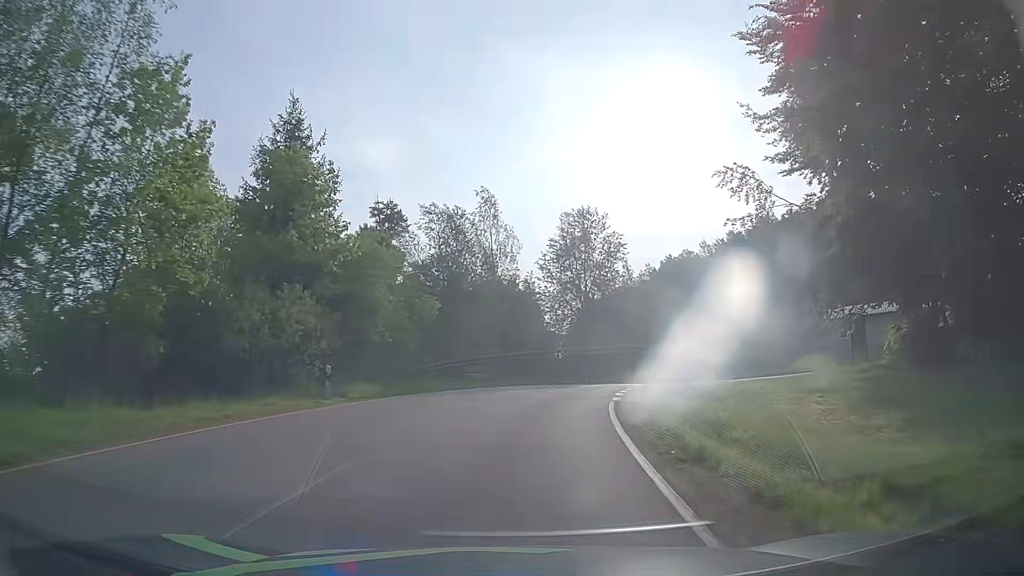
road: tertiary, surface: asphalt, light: Day
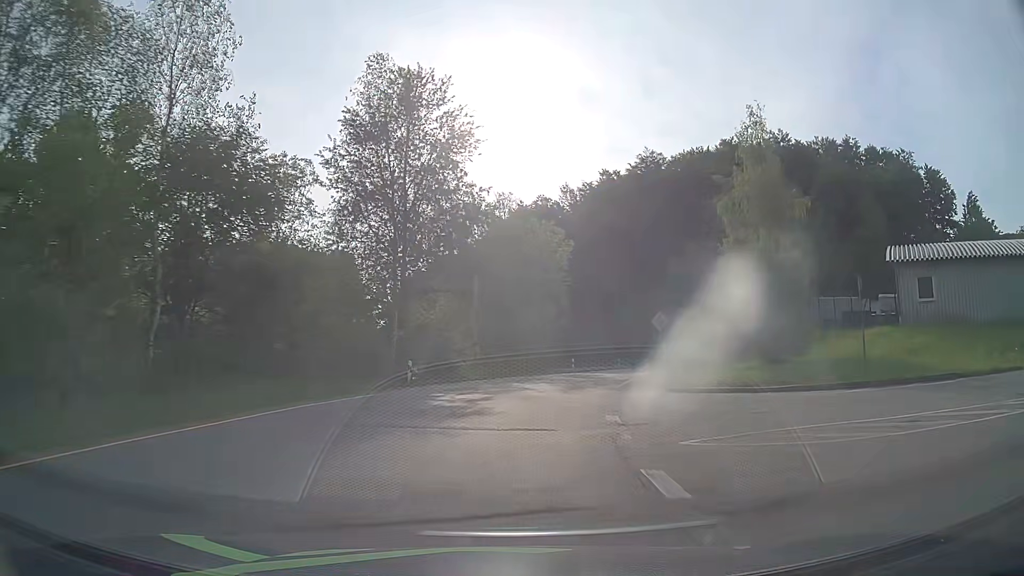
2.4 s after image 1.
(+4.8, +31.9) m; +16°
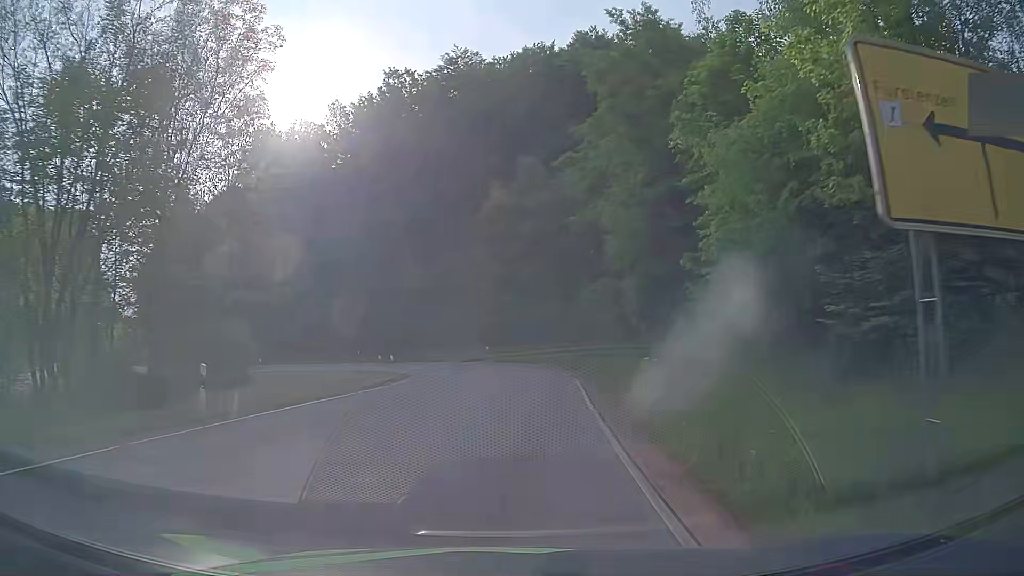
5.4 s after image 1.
(+5.9, +37.0) m; +18°
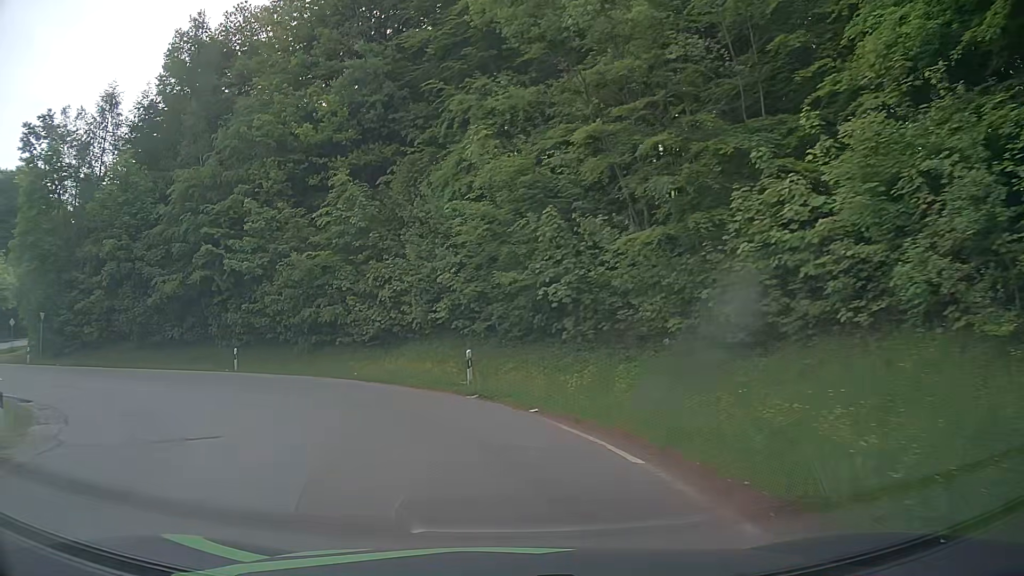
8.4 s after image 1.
(+1.0, +31.6) m; -3°
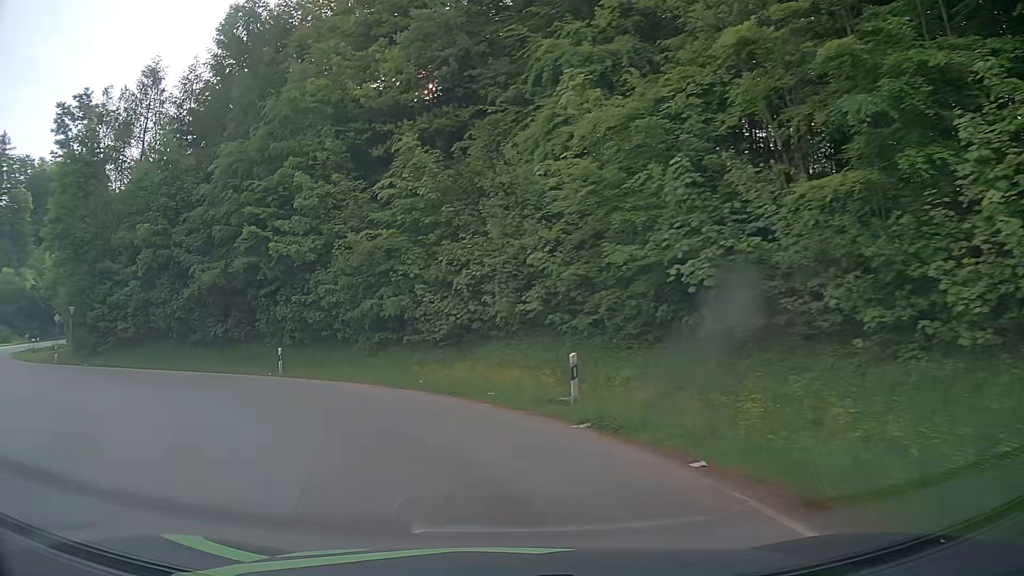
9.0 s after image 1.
(-0.3, +5.5) m; -6°
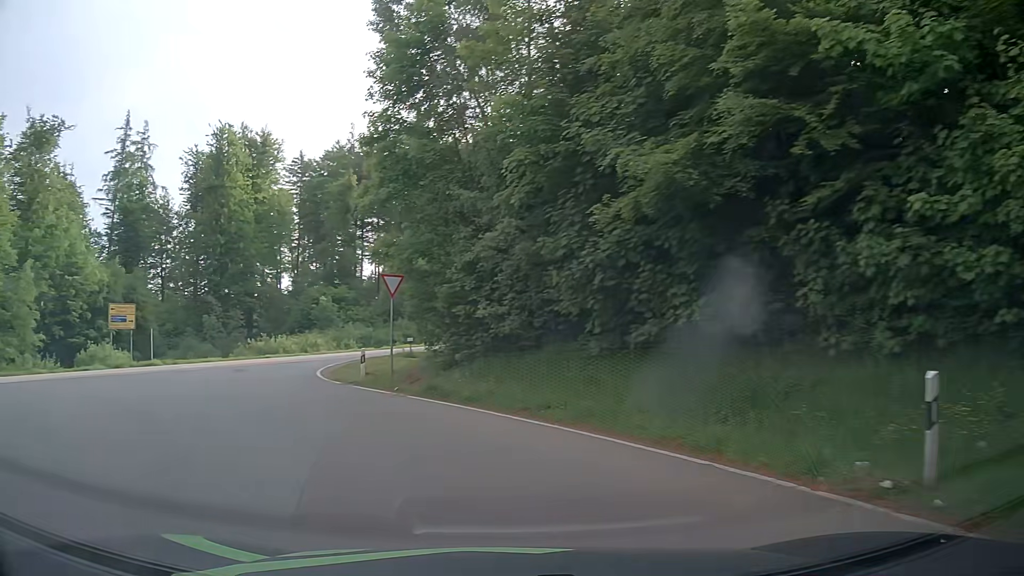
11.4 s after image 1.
(-6.4, +18.8) m; -41°
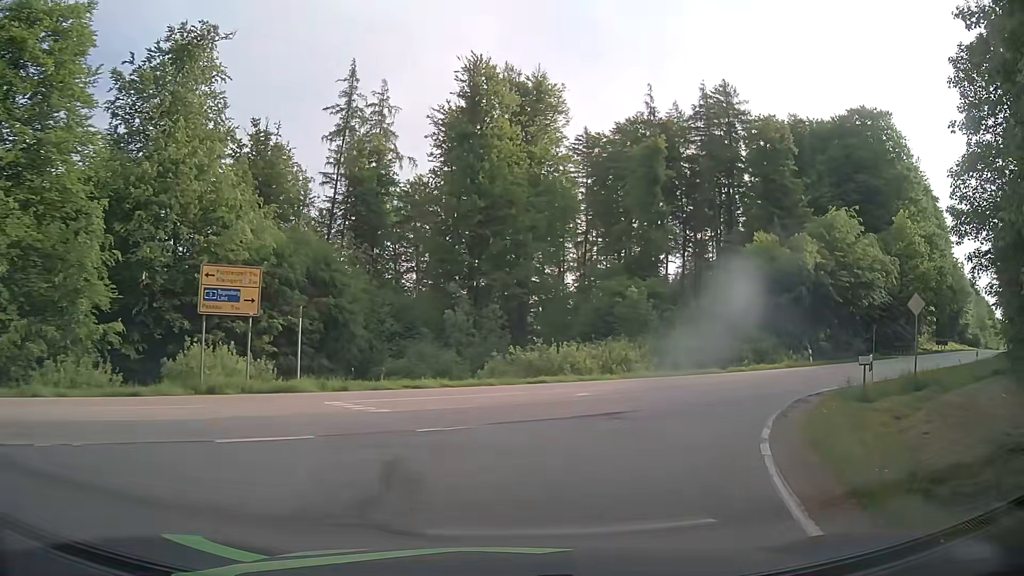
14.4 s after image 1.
(-7.8, +20.9) m; -27°
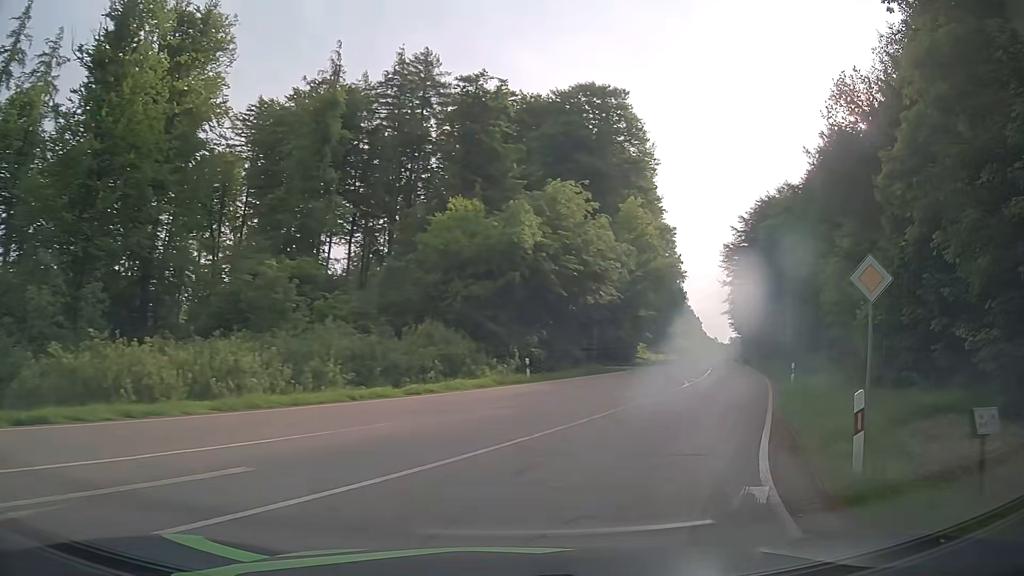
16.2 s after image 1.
(+3.1, +13.8) m; +27°
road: secondary
(+2, +10) (+5, +19) (+9, +28) (+13, +38) (+17, +47) (+21, +56) (+24, +65) (+28, +75) (+31, +84) (+35, +93) m
